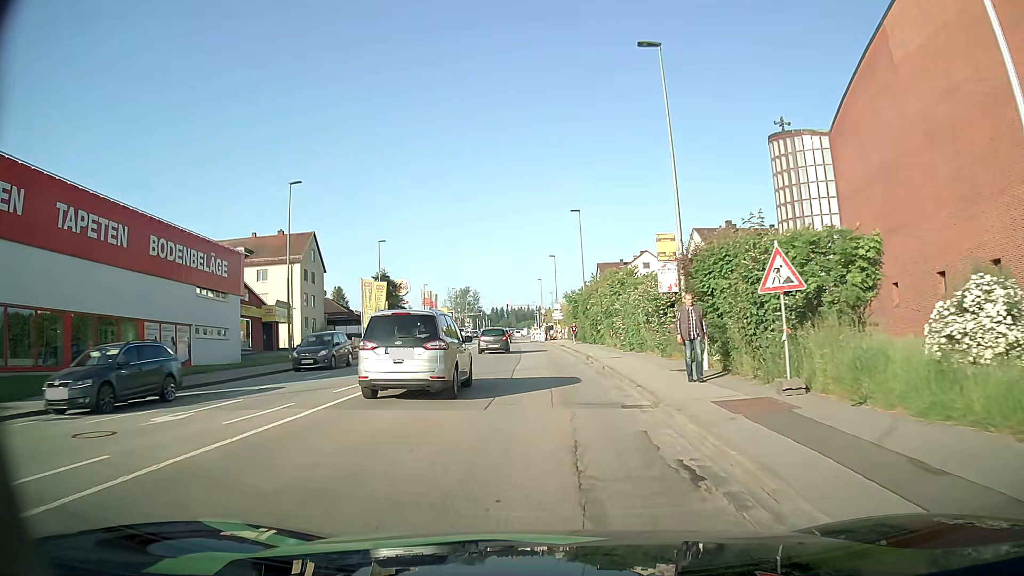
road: tertiary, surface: asphalt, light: Day
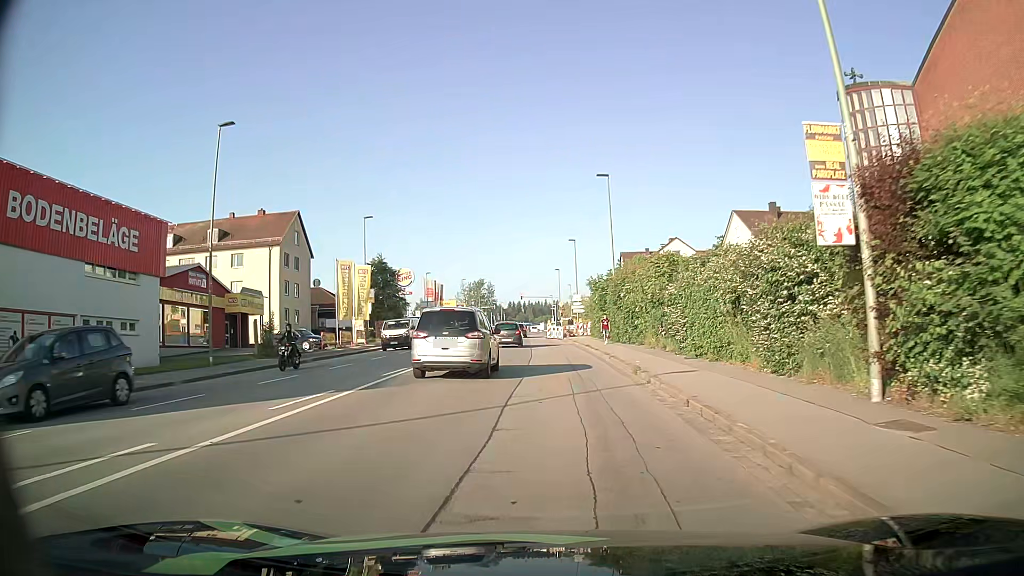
(-0.2, +11.2) m; -1°
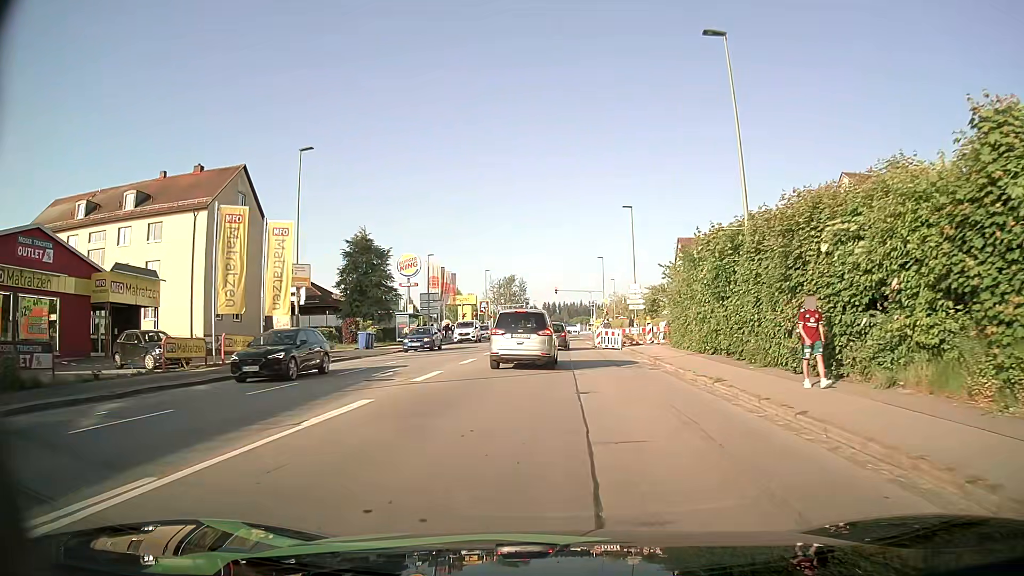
(-0.8, +22.0) m; -3°
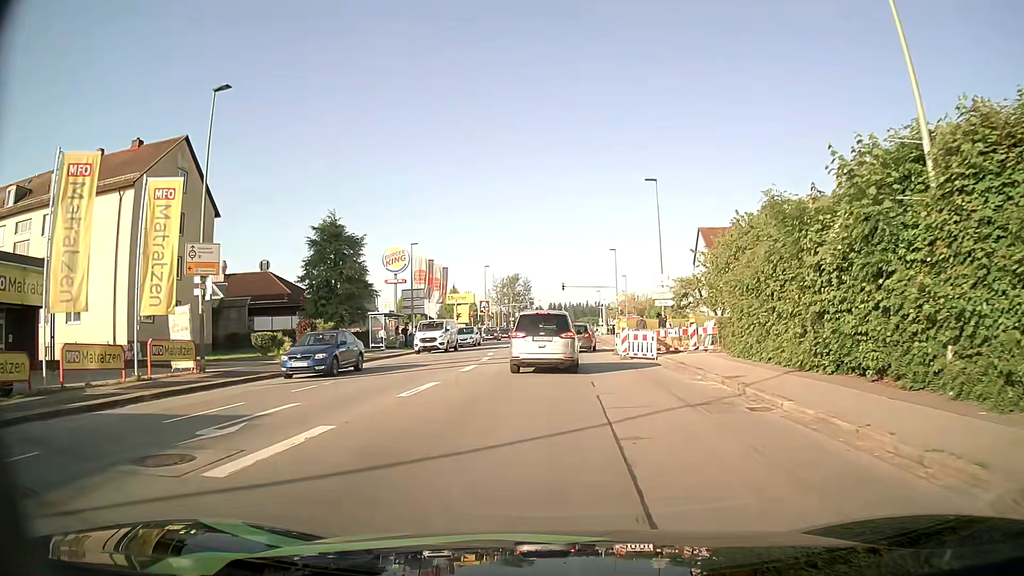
(0.0, +10.1) m; 0°
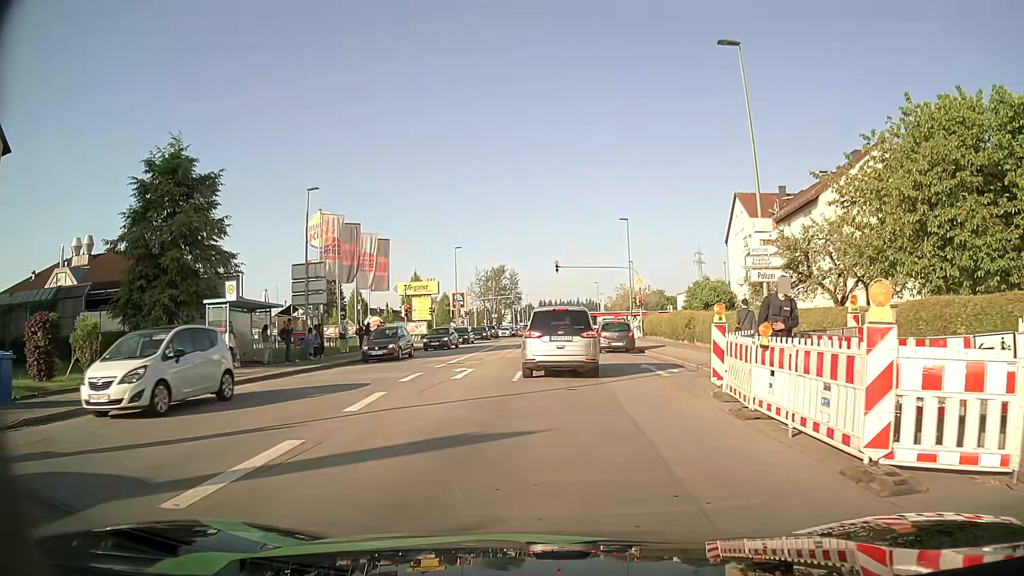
(+0.1, +21.5) m; +1°
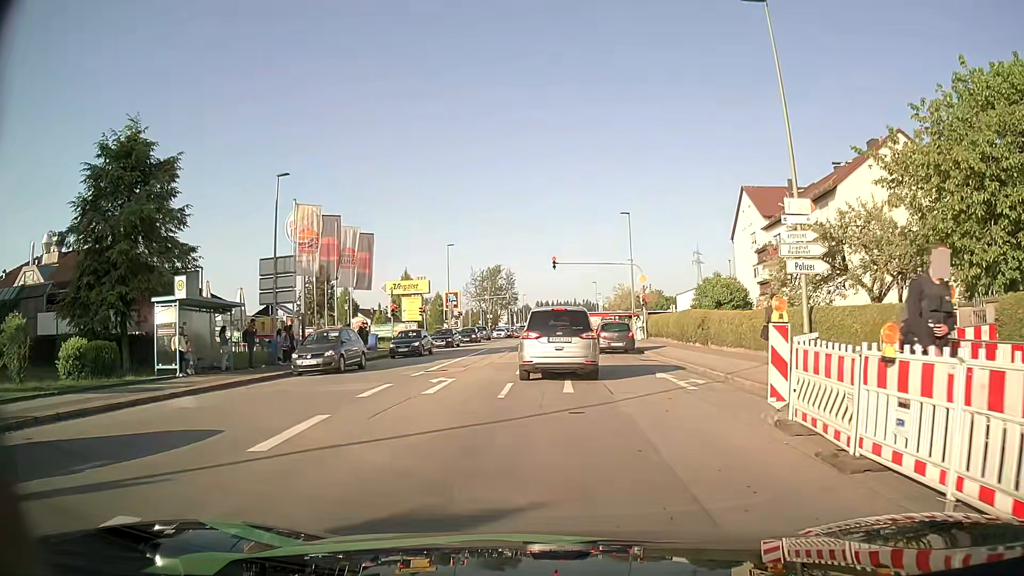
(0.0, +3.4) m; 0°
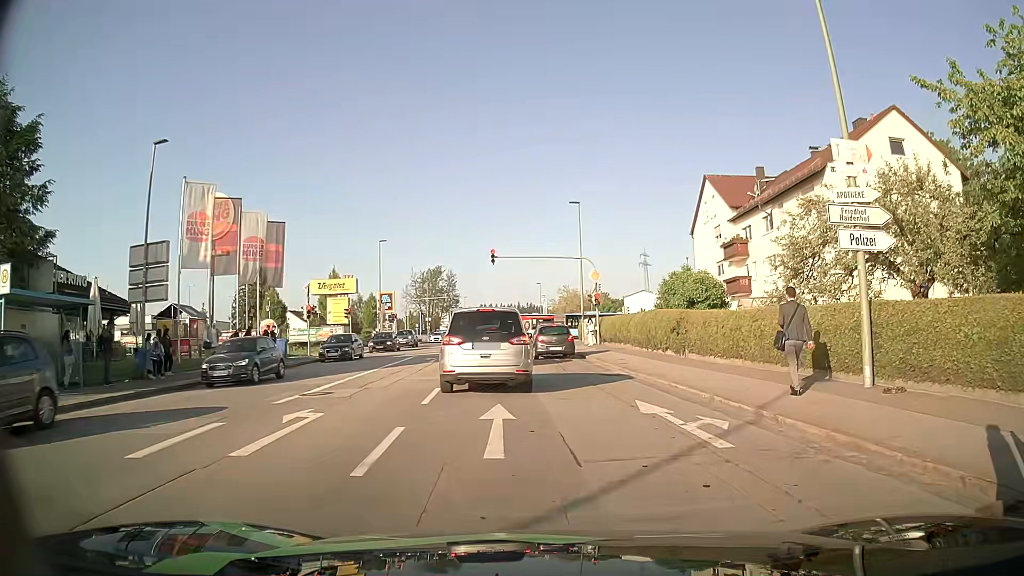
(+0.2, +6.2) m; +4°
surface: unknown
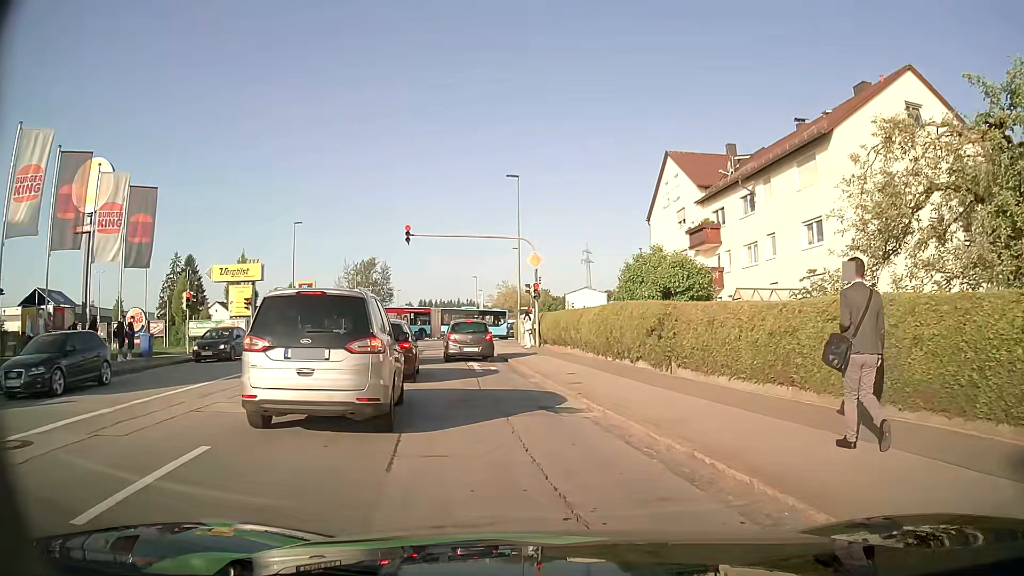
(+0.5, +8.0) m; +5°
(0, +10) (-1, +20) (-3, +30) (-4, +40) (-6, +50) (-7, +59) (-9, +69) (-10, +79) (-11, +89) (-13, +99) m
